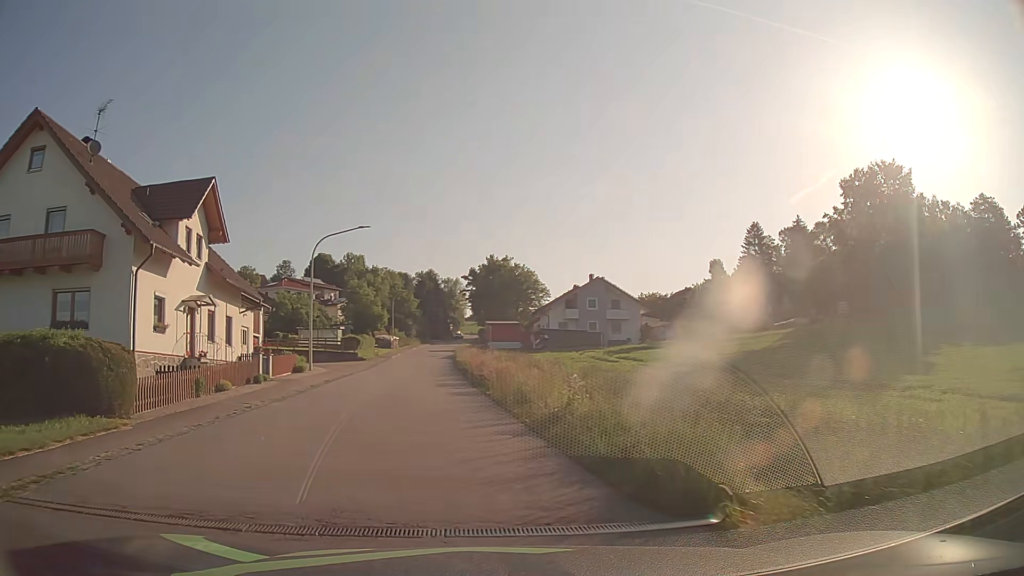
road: tertiary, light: Day
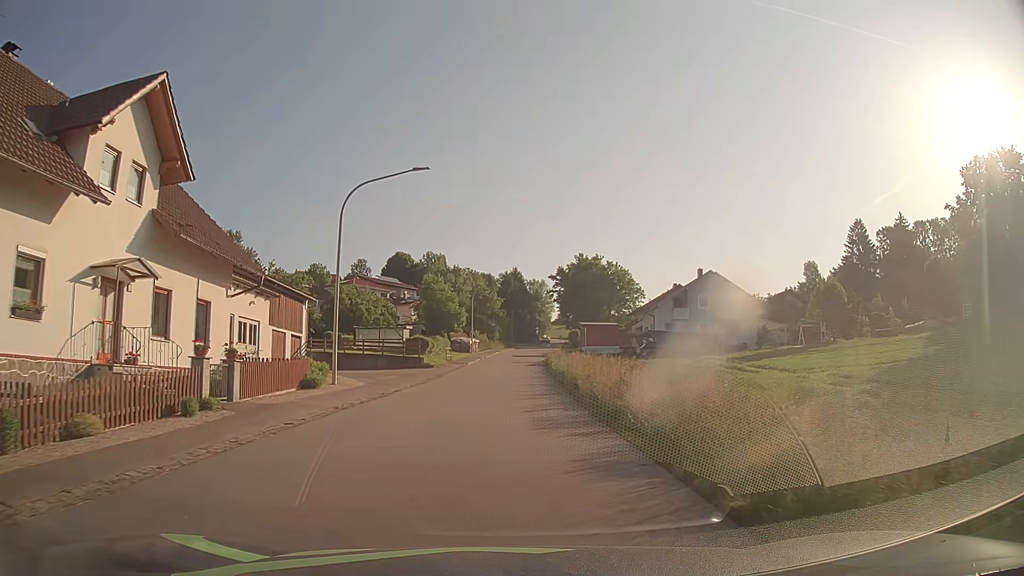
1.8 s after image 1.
(-1.3, +12.5) m; -7°
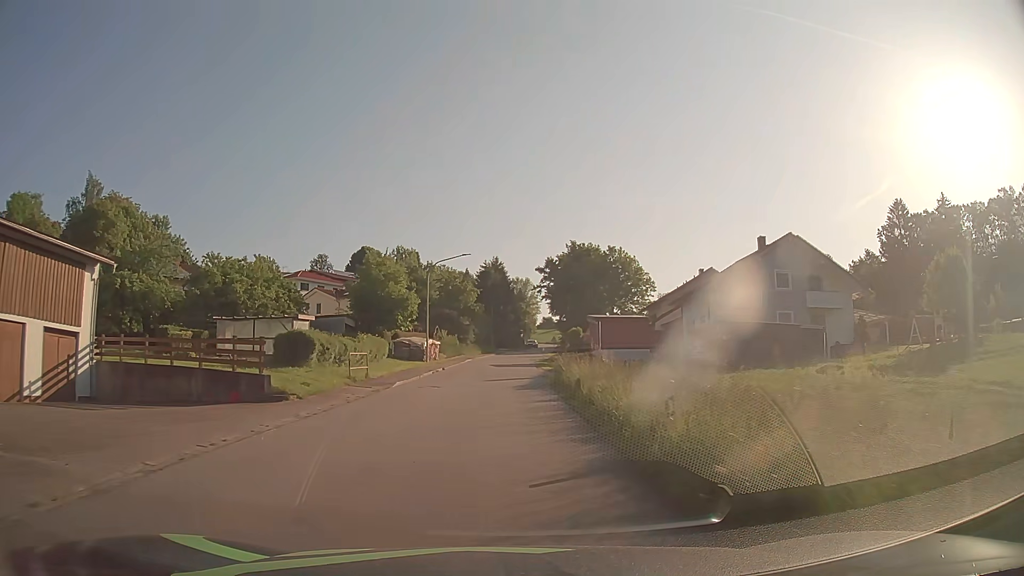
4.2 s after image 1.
(+0.4, +26.2) m; +1°
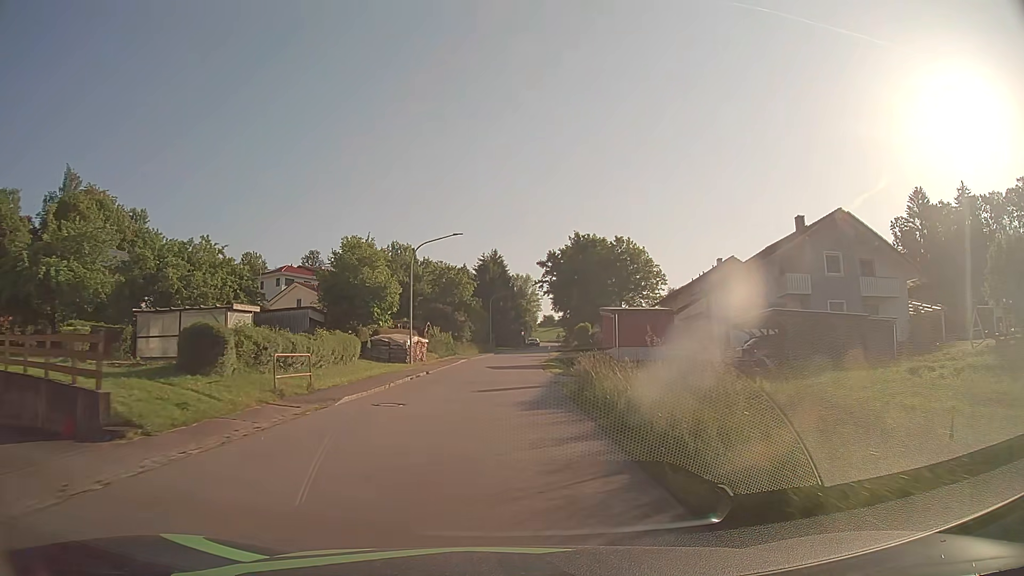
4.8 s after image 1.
(0.0, +8.0) m; 0°
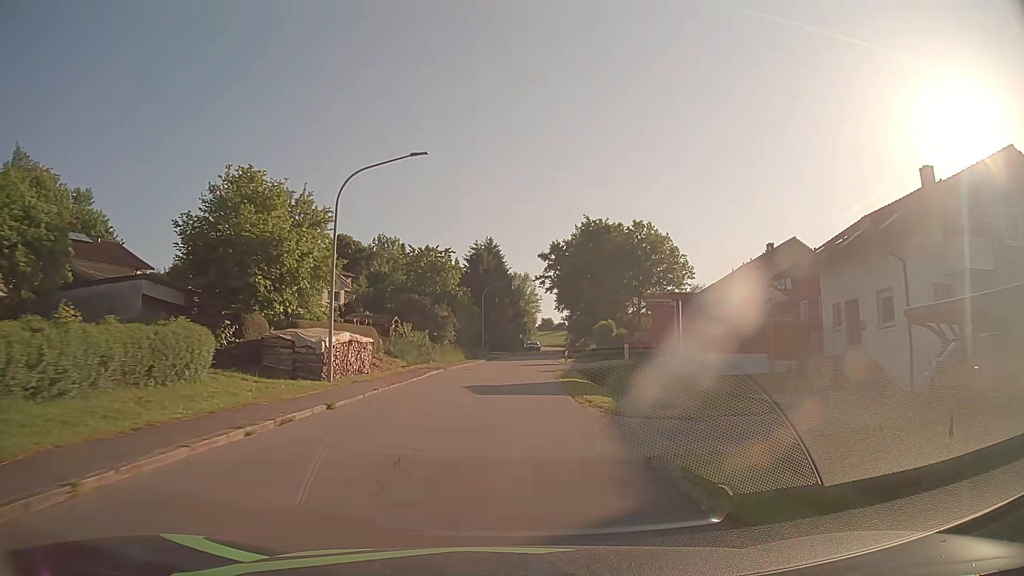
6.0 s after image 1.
(-0.1, +17.1) m; 0°
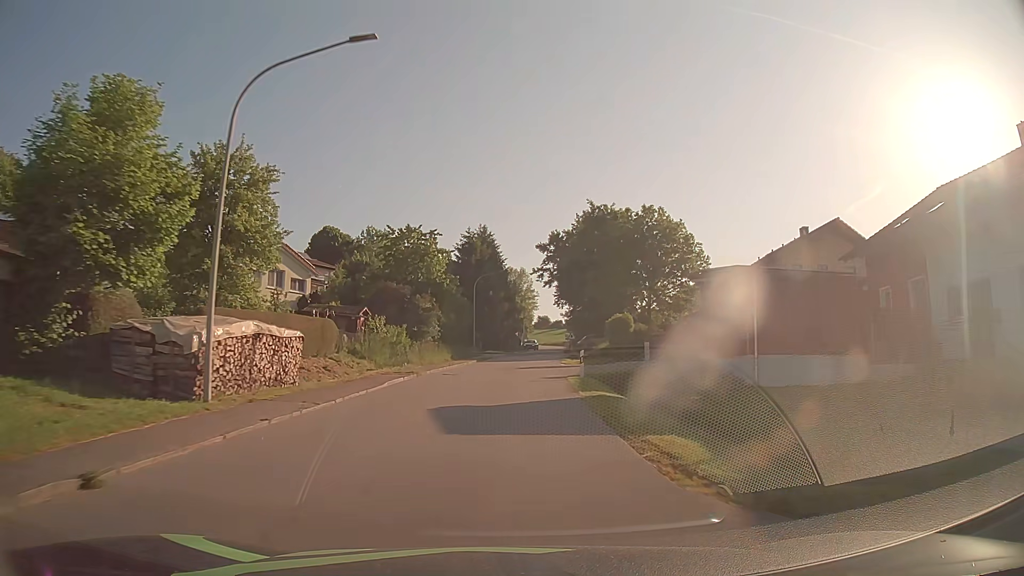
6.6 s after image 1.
(+0.1, +8.8) m; +1°
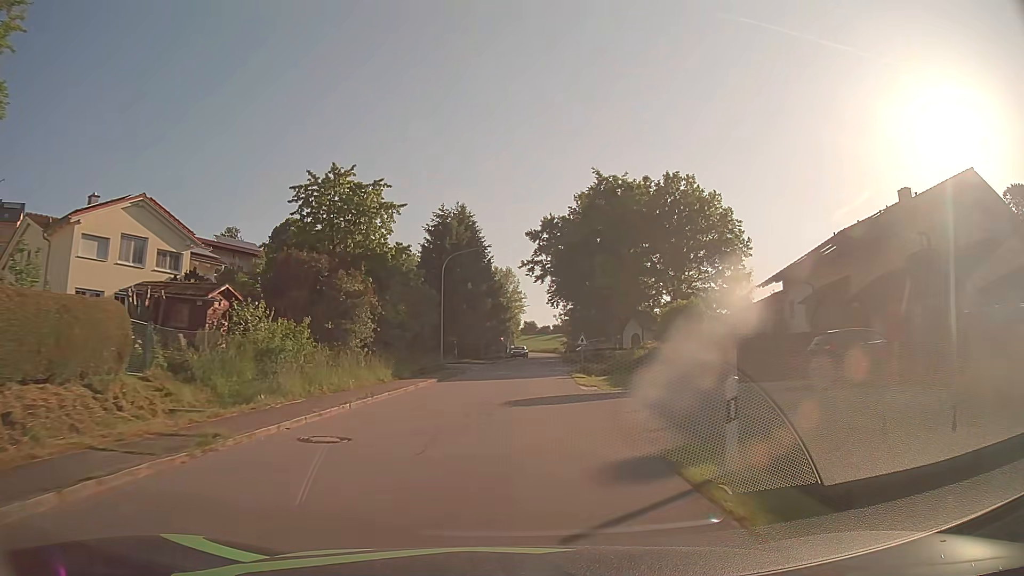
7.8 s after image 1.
(+0.1, +17.9) m; +1°
